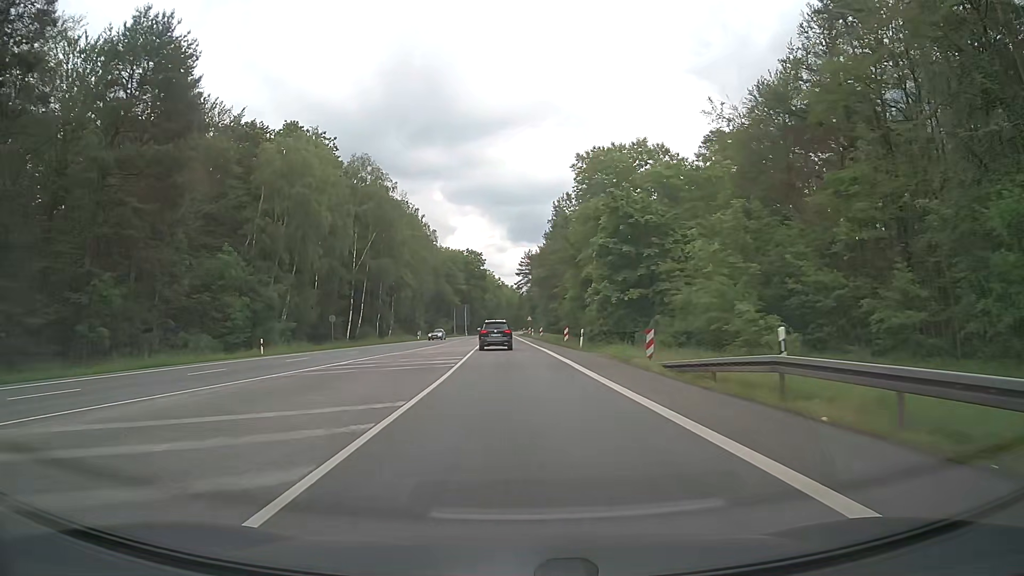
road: secondary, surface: asphalt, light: Day
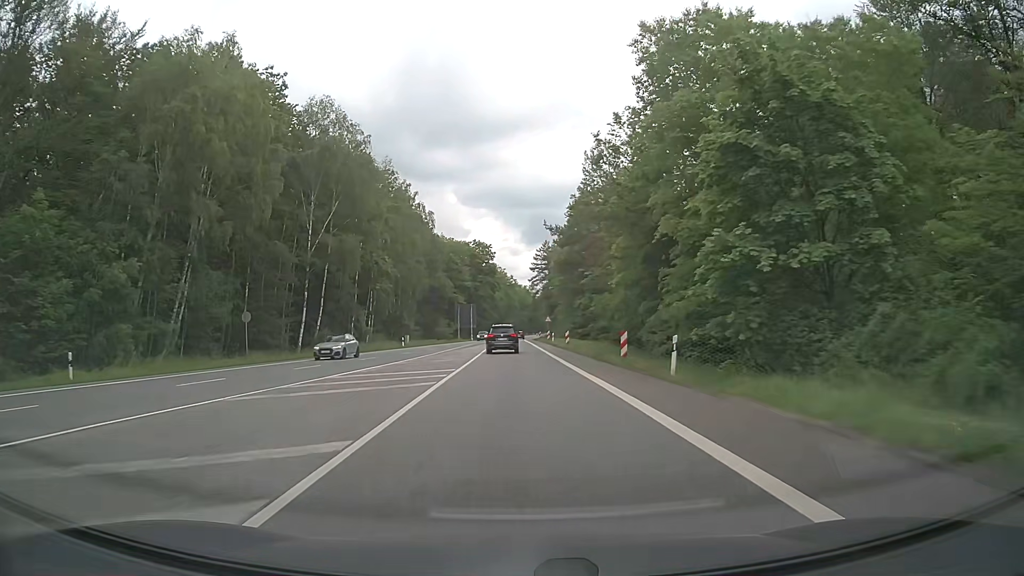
(-0.1, +21.5) m; -1°
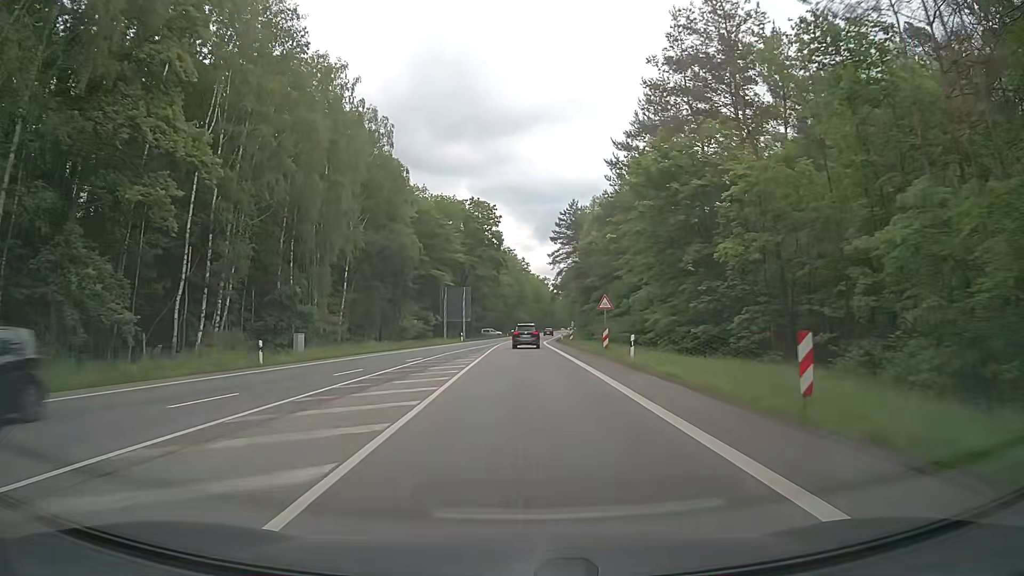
(-0.7, +41.7) m; -1°
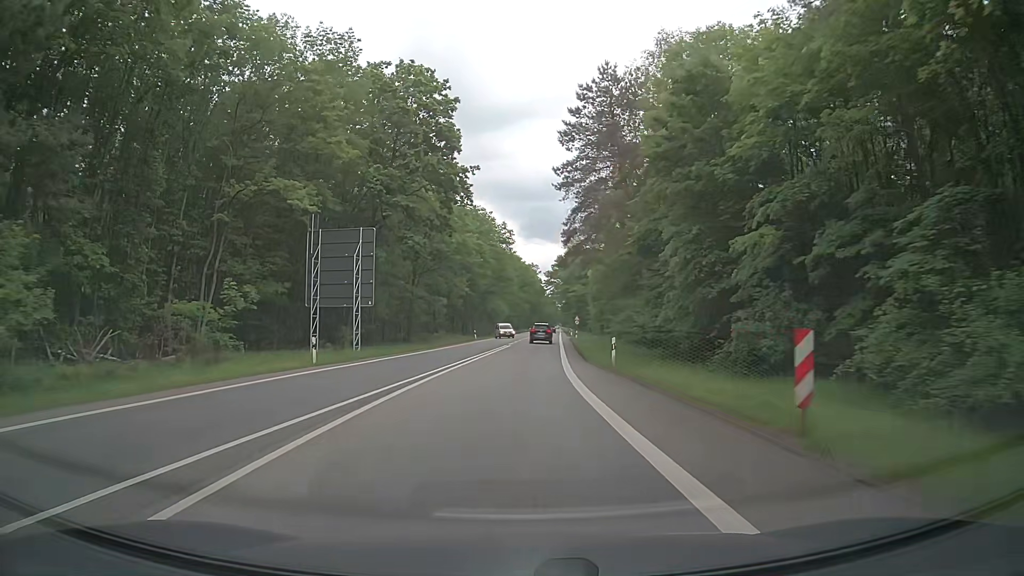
(+0.7, +51.7) m; +2°
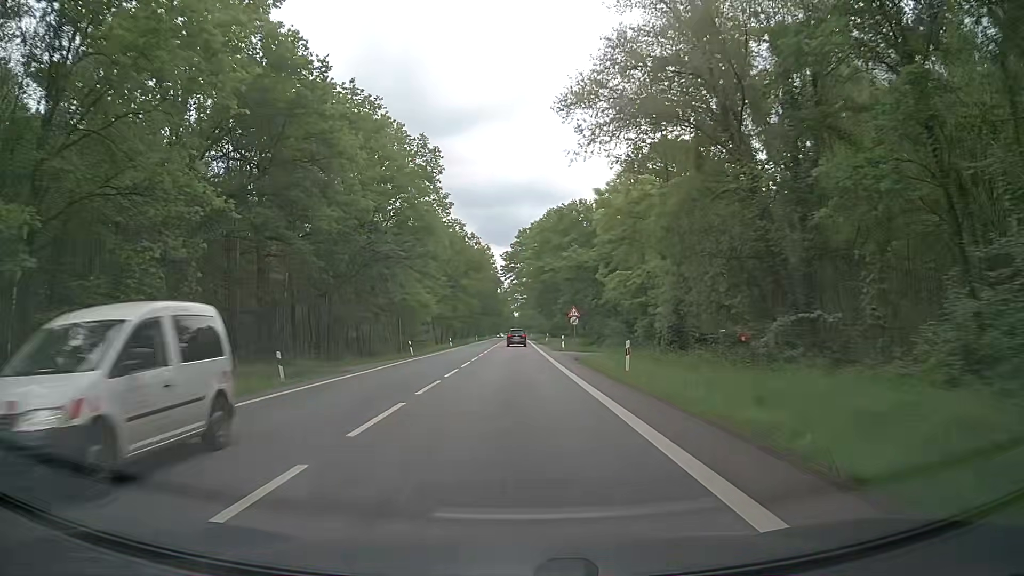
(+1.3, +54.6) m; +3°
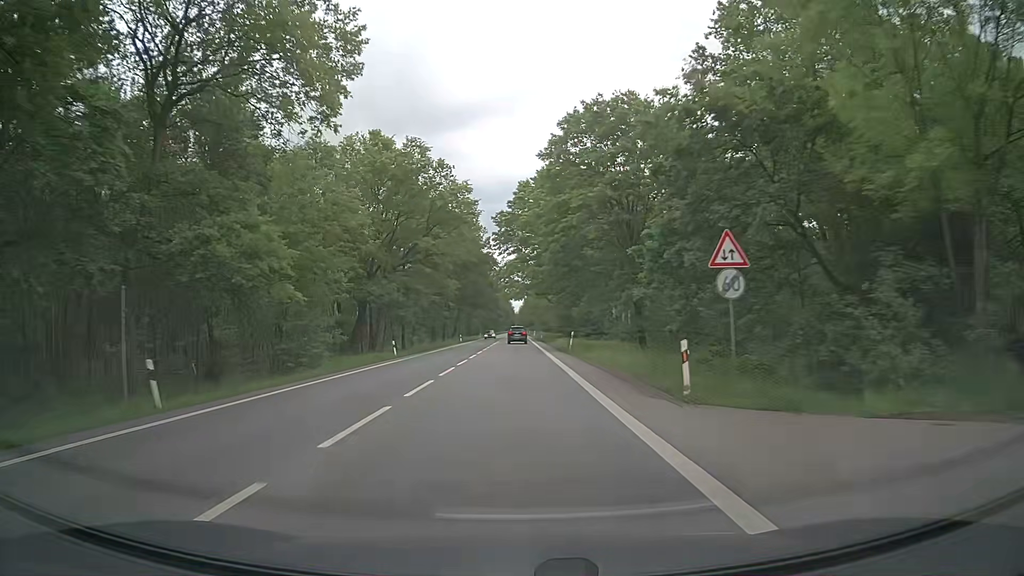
(-0.1, +37.6) m; 0°
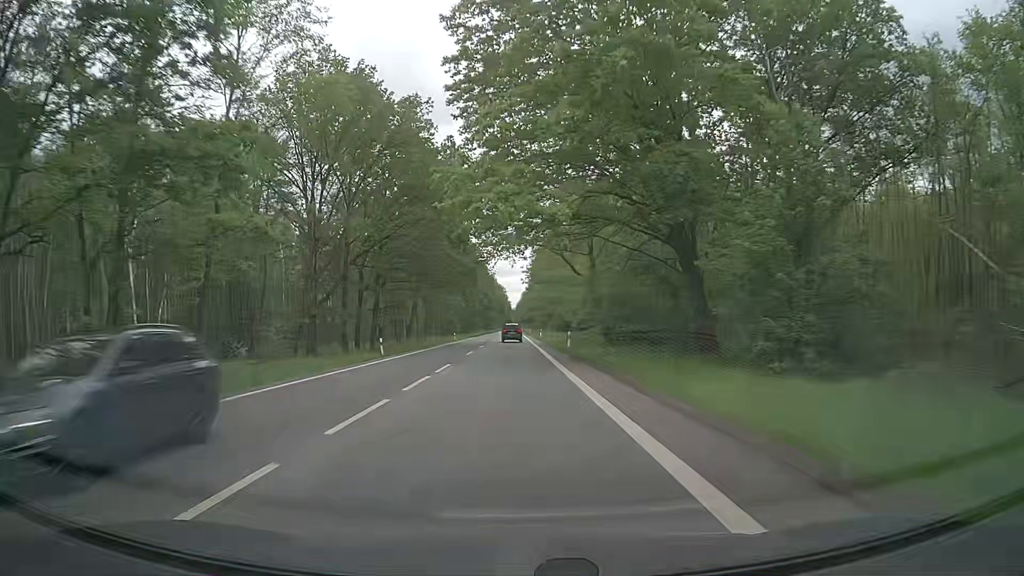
(-0.3, +53.9) m; 0°
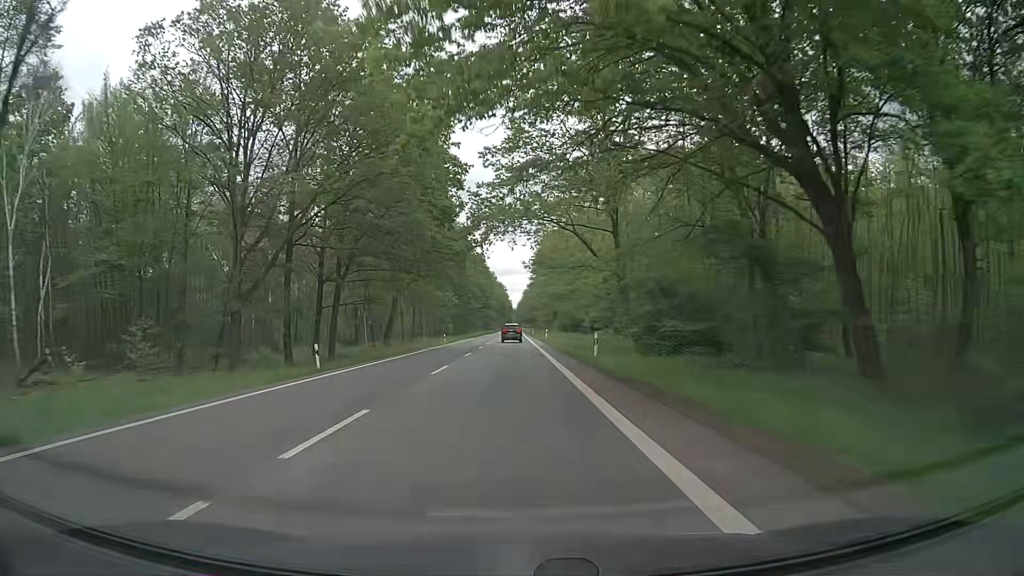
(0.0, +13.6) m; 0°
